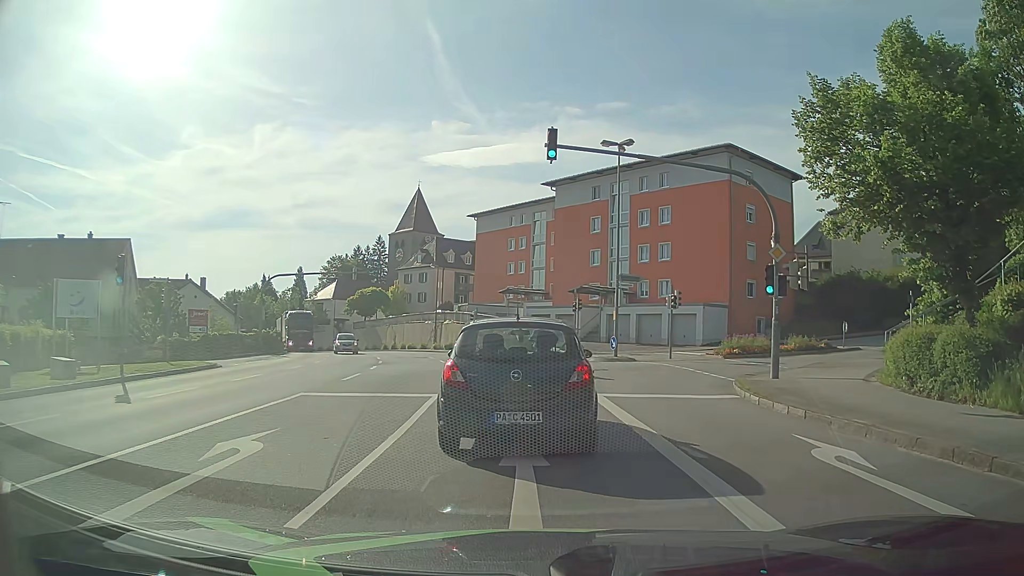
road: tertiary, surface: asphalt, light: Day
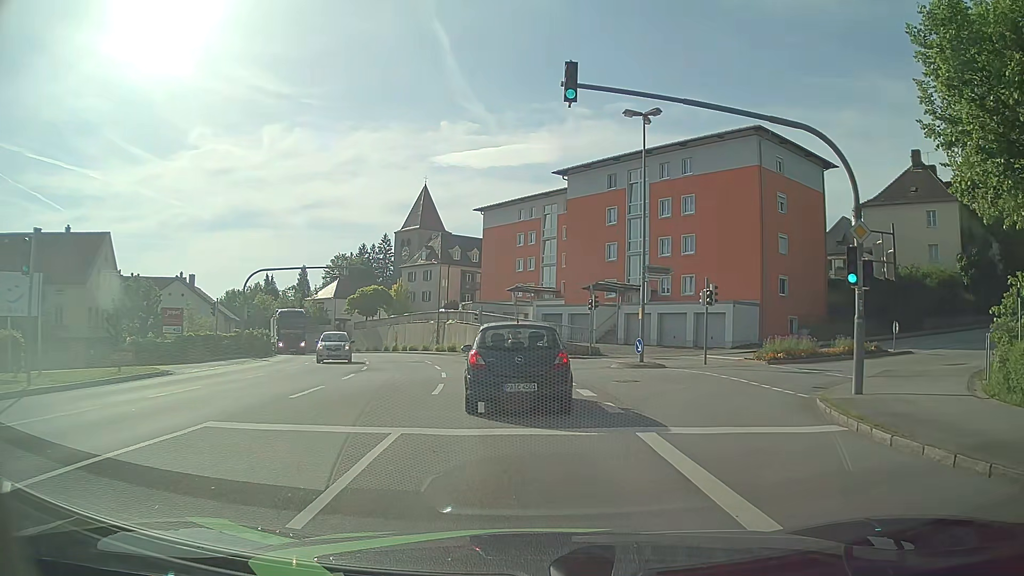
(0.0, +5.0) m; 0°
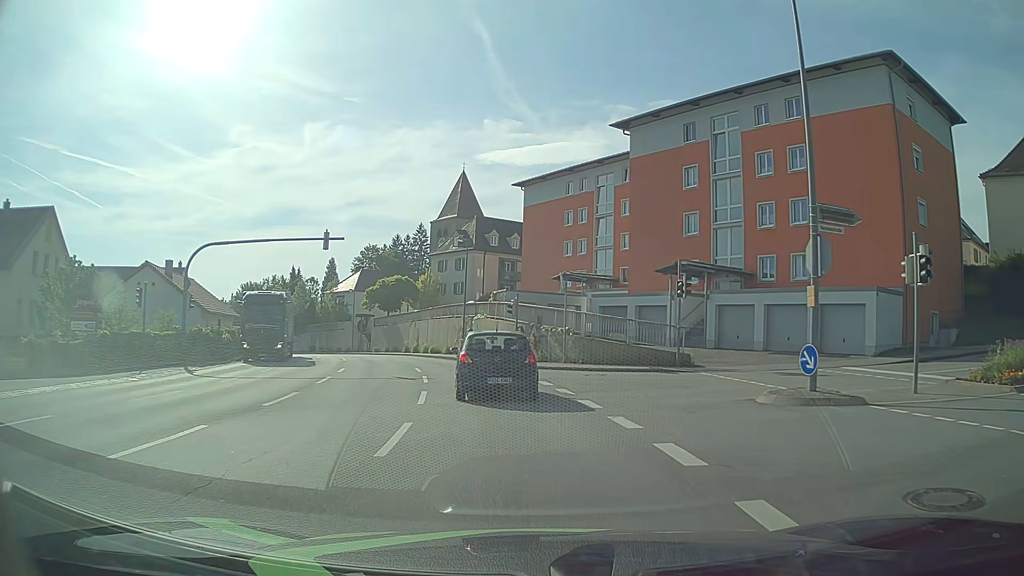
(-0.5, +13.5) m; -4°
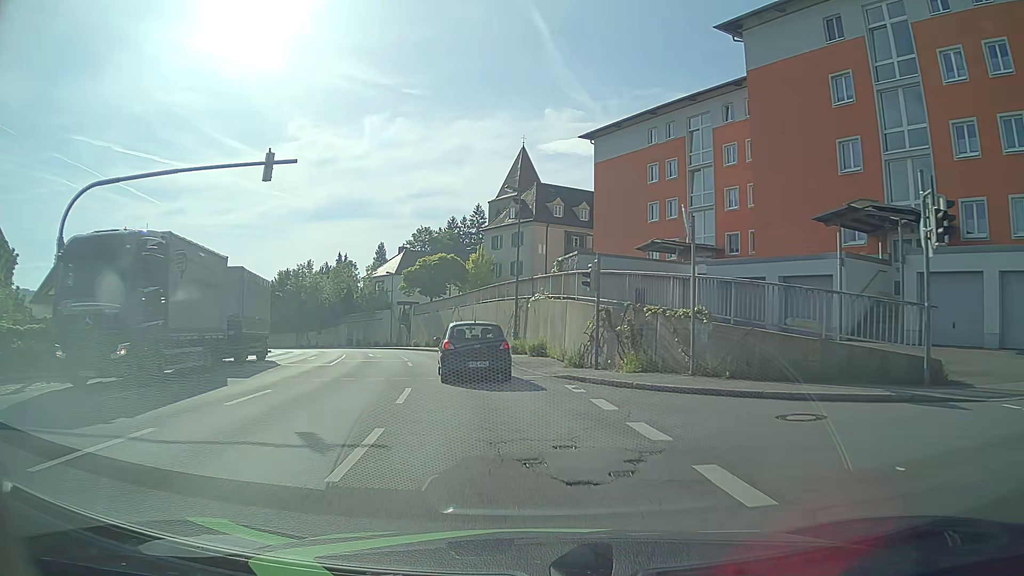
(-0.7, +13.9) m; -6°
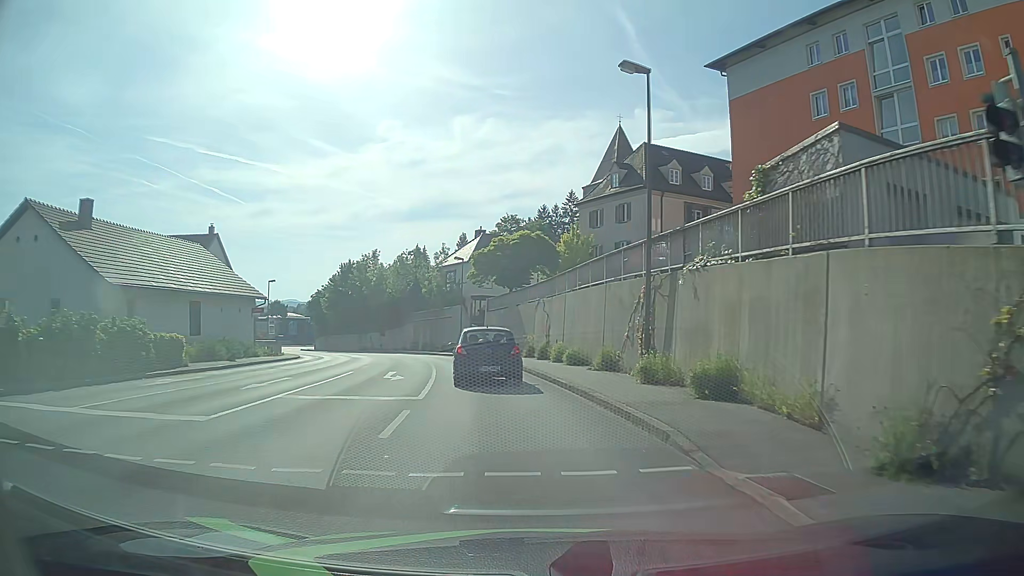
(-1.0, +15.8) m; -8°
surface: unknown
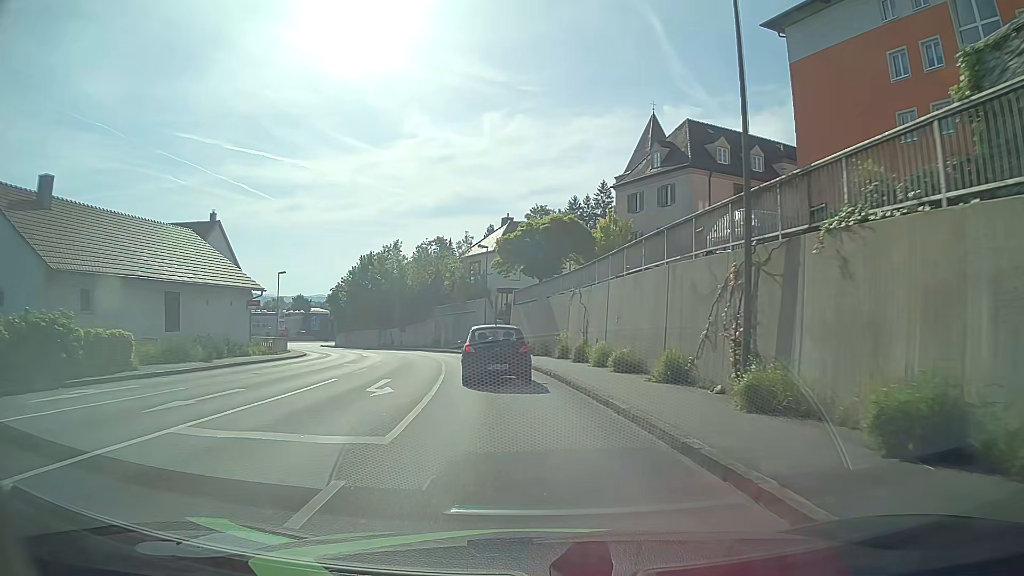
(-0.1, +5.6) m; -2°
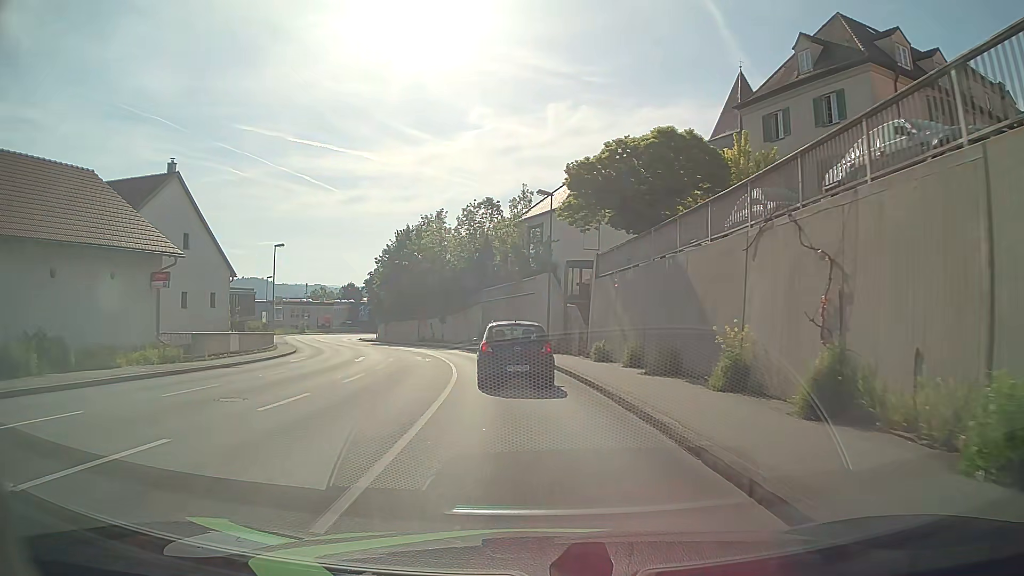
(-1.0, +17.7) m; -6°
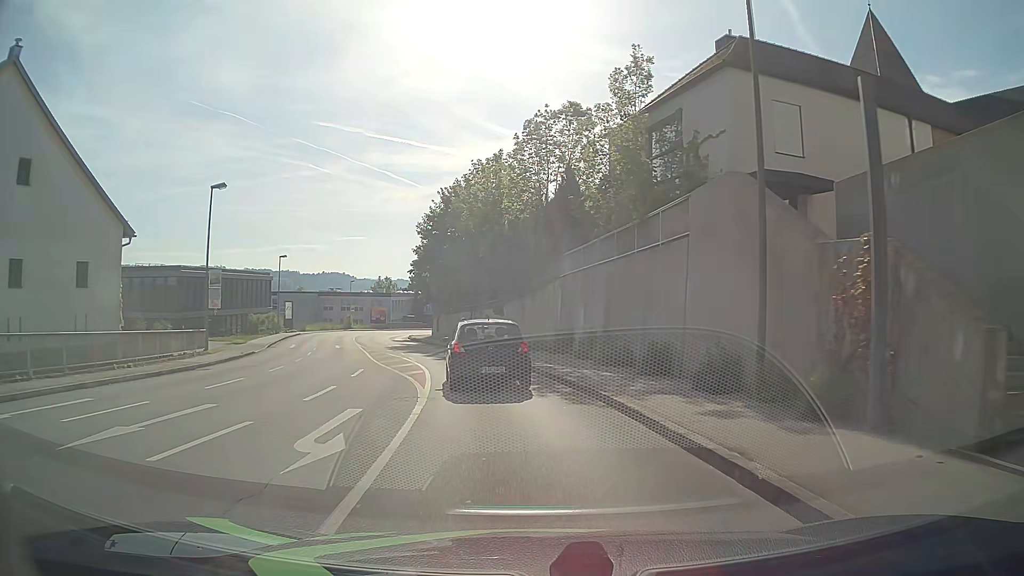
(-1.4, +22.7) m; -8°
(0, +10) (-1, +20) (-3, +30) (-6, +39) (-8, +49) (-11, +59) (-13, +68) (-15, +78) (-17, +88) (-17, +98) m
